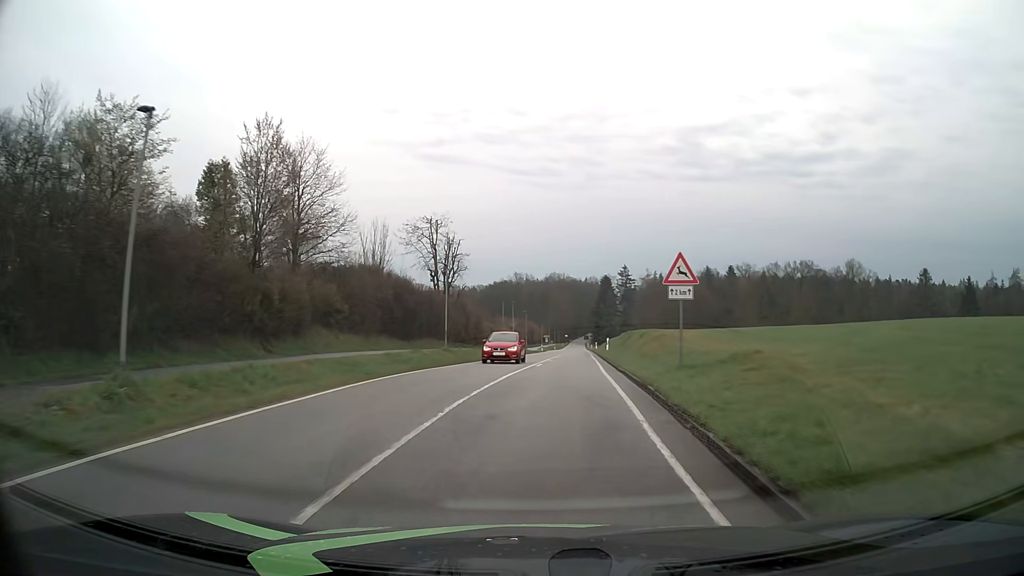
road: tertiary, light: Day
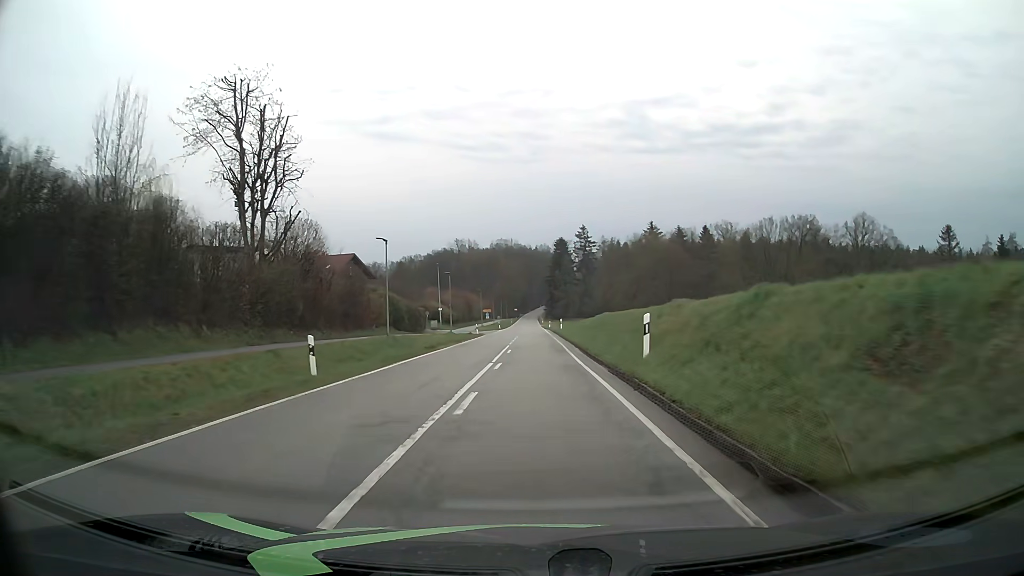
(+1.8, +35.2) m; +4°
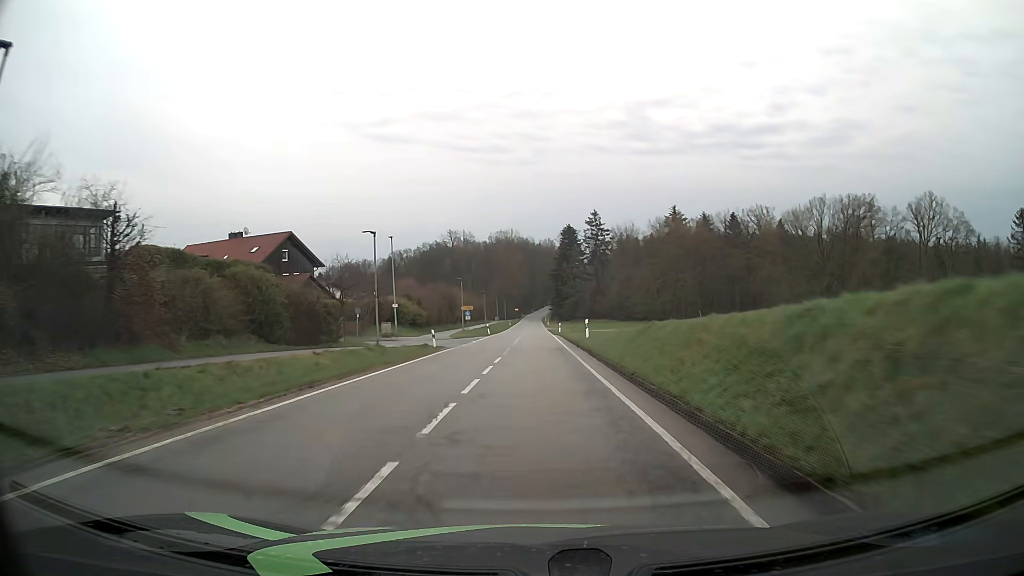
(0.0, +28.8) m; 0°
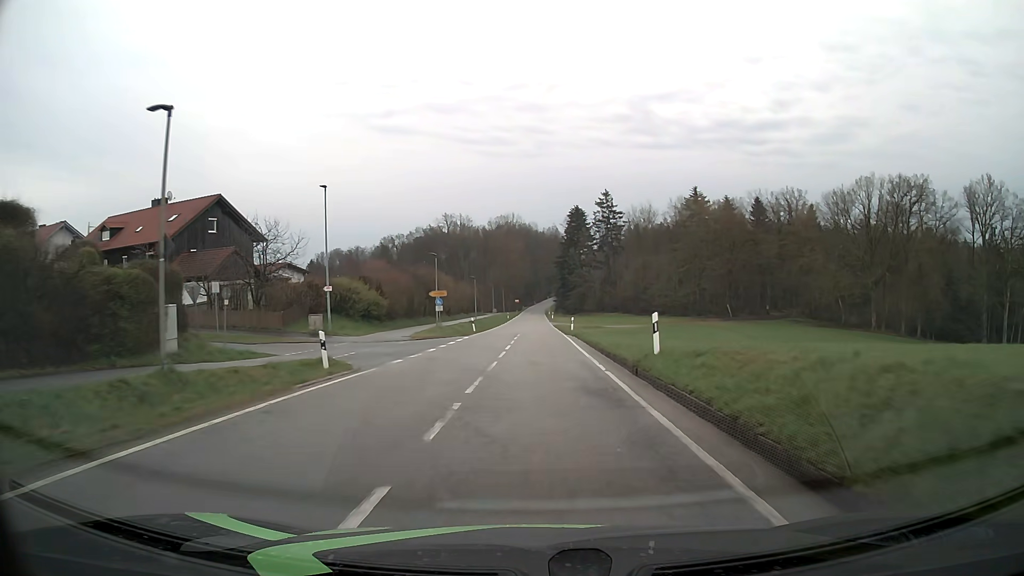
(0.0, +18.6) m; 0°
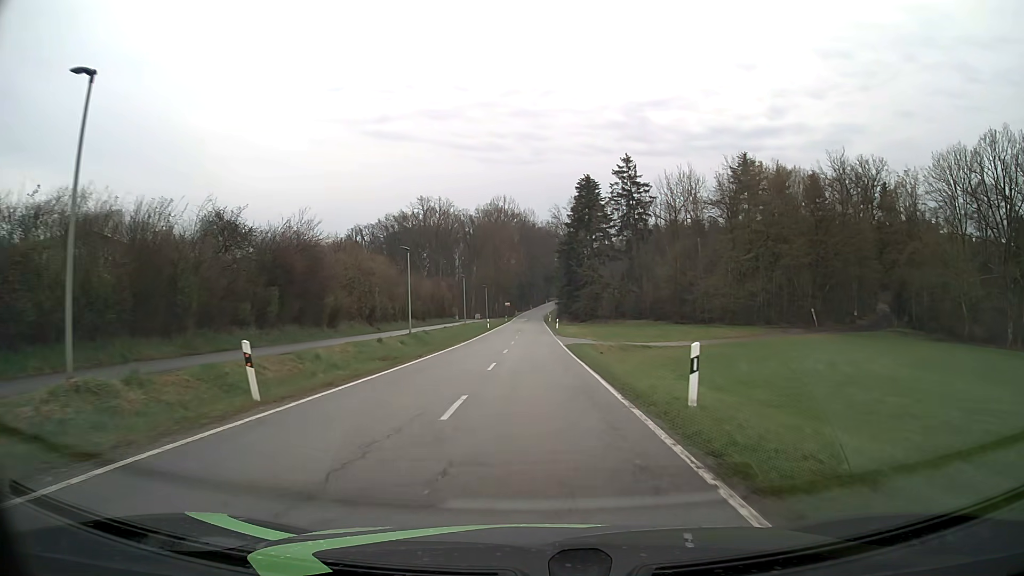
(+0.4, +38.4) m; 0°
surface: asphalt
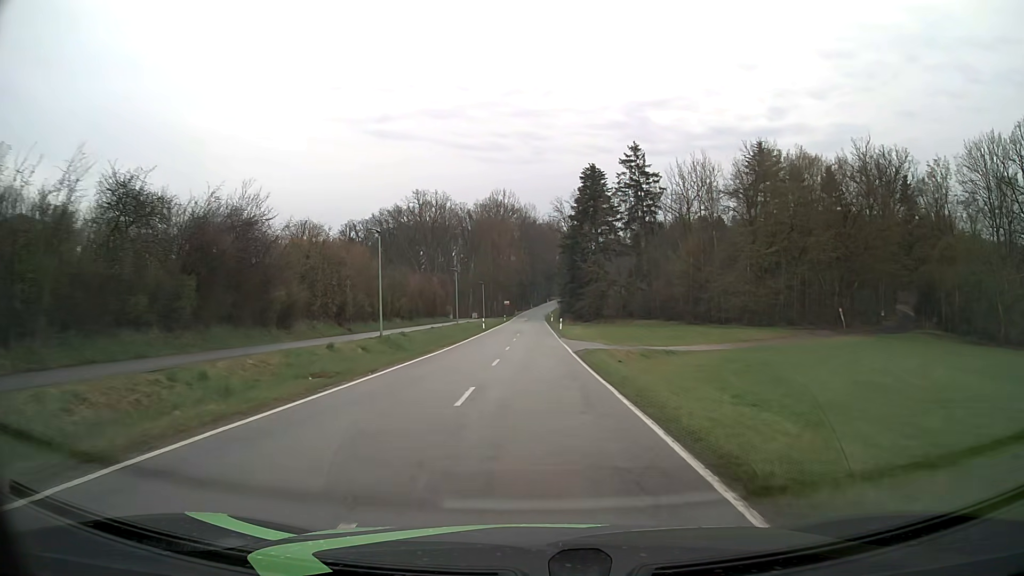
(0.0, +7.7) m; 0°
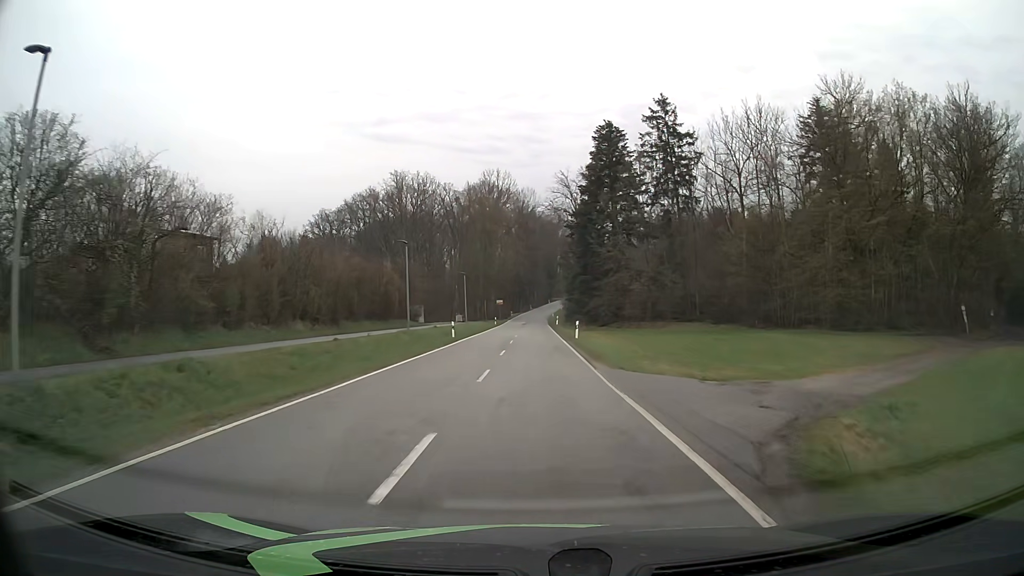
(+0.1, +23.9) m; 0°
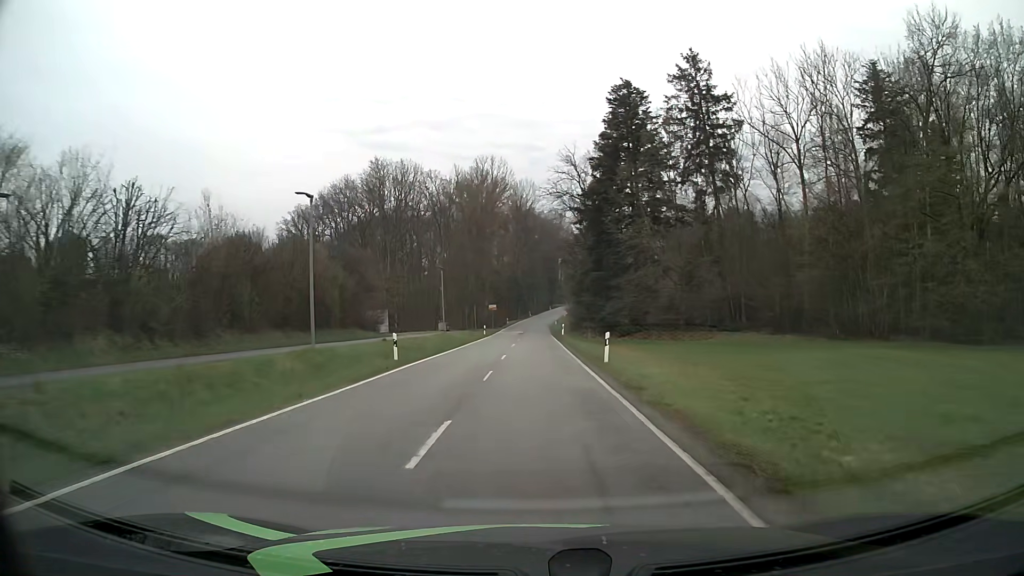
(0.0, +16.5) m; 0°
(0, +10) (0, +20) (0, +30) (0, +40) (0, +50) (0, +60) (0, +70) (+1, +80) (+1, +90) (+1, +100) m
